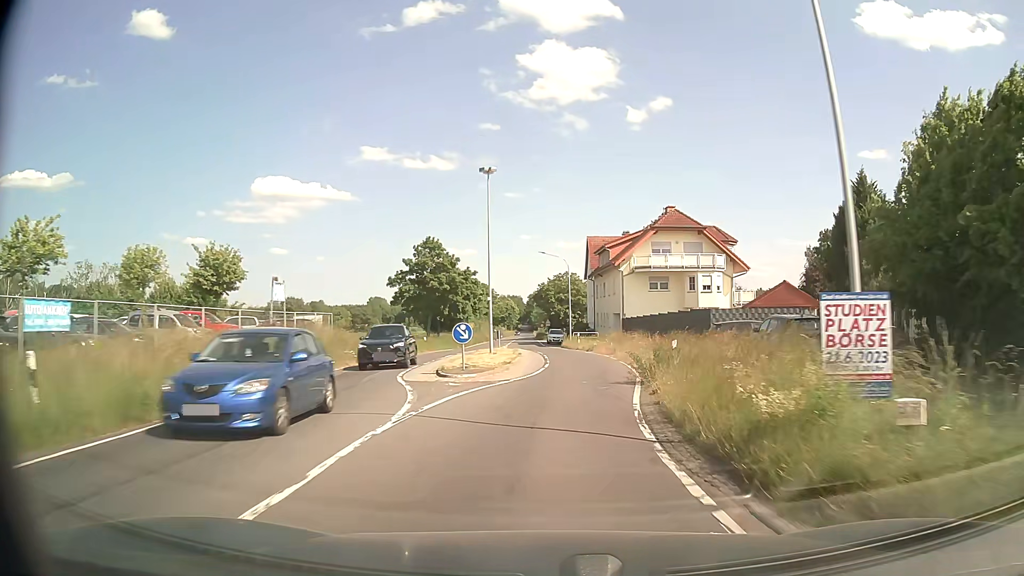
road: primary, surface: asphalt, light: Day
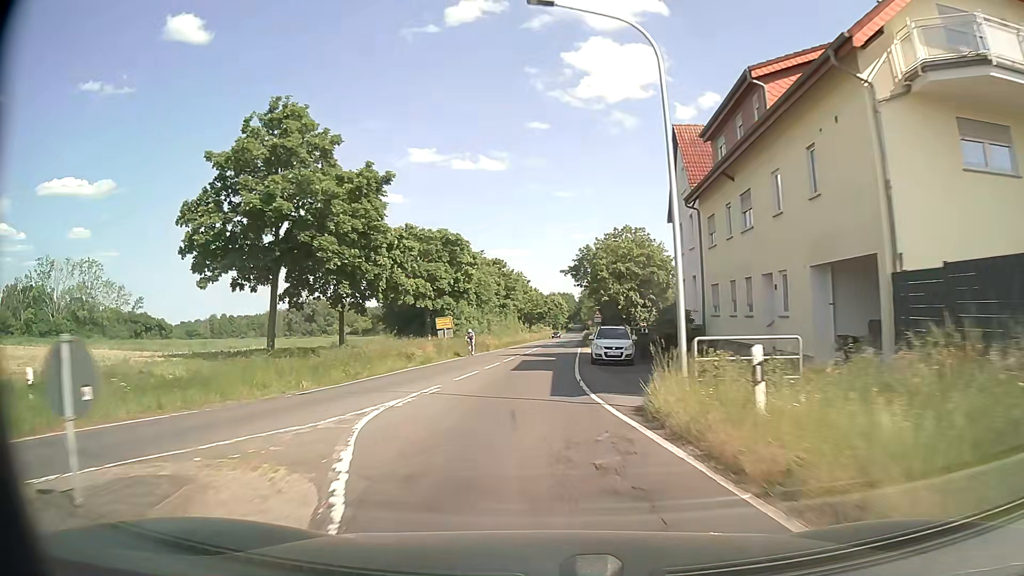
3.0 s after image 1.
(+1.0, +42.1) m; -4°
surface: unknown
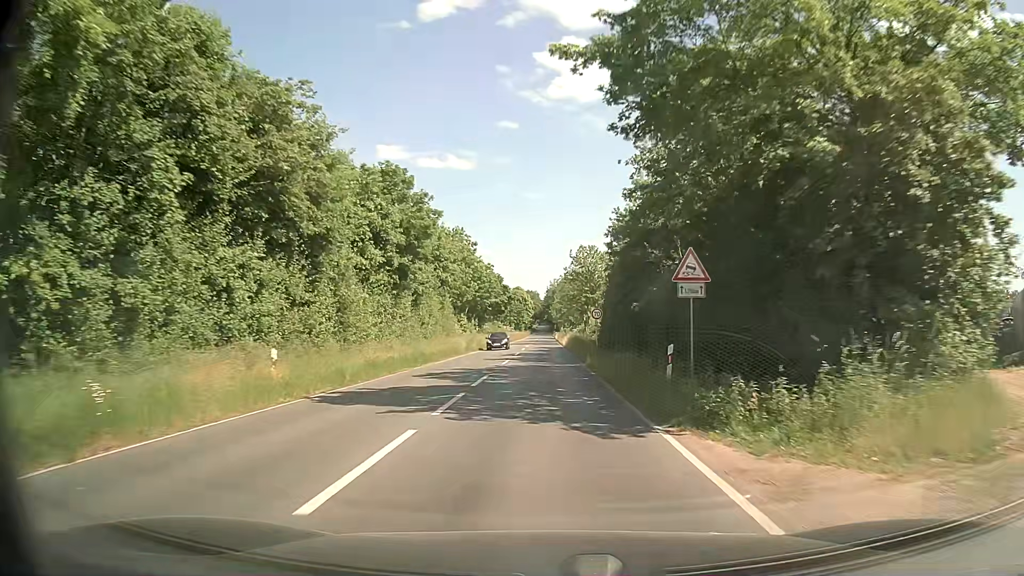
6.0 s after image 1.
(+0.2, +44.5) m; +3°
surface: asphalt
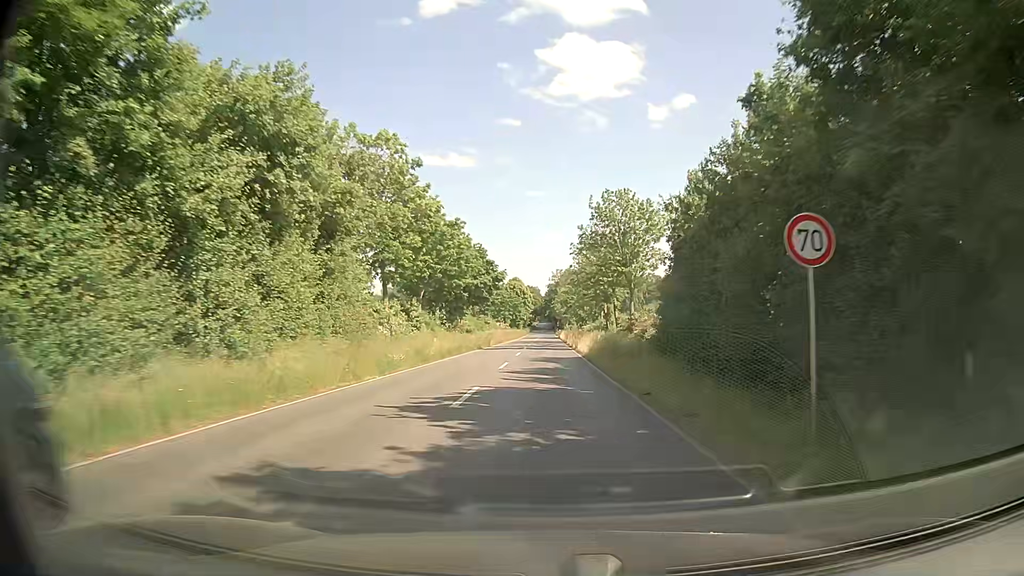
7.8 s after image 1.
(-0.1, +28.9) m; 0°
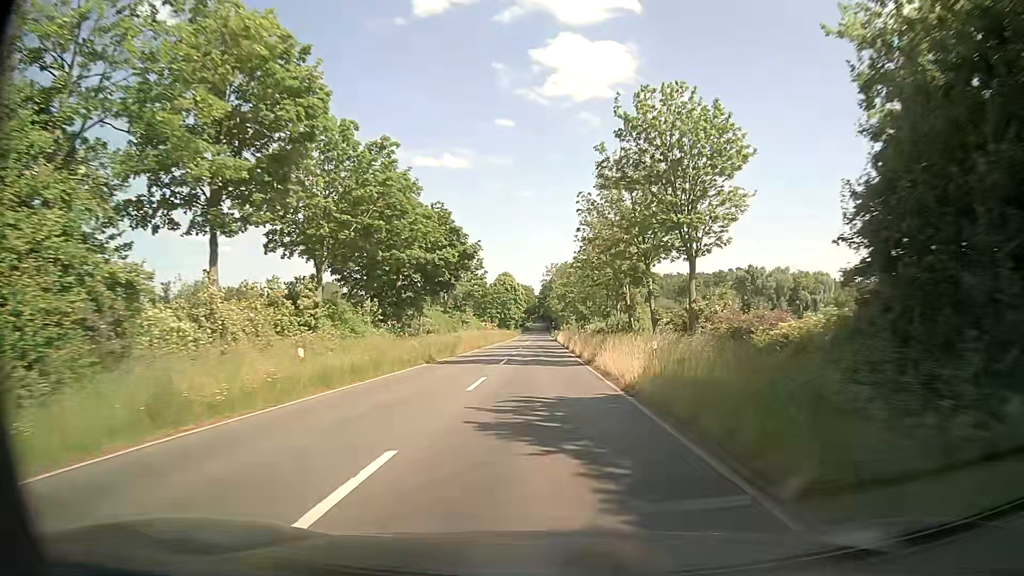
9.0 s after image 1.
(+0.1, +20.4) m; 0°
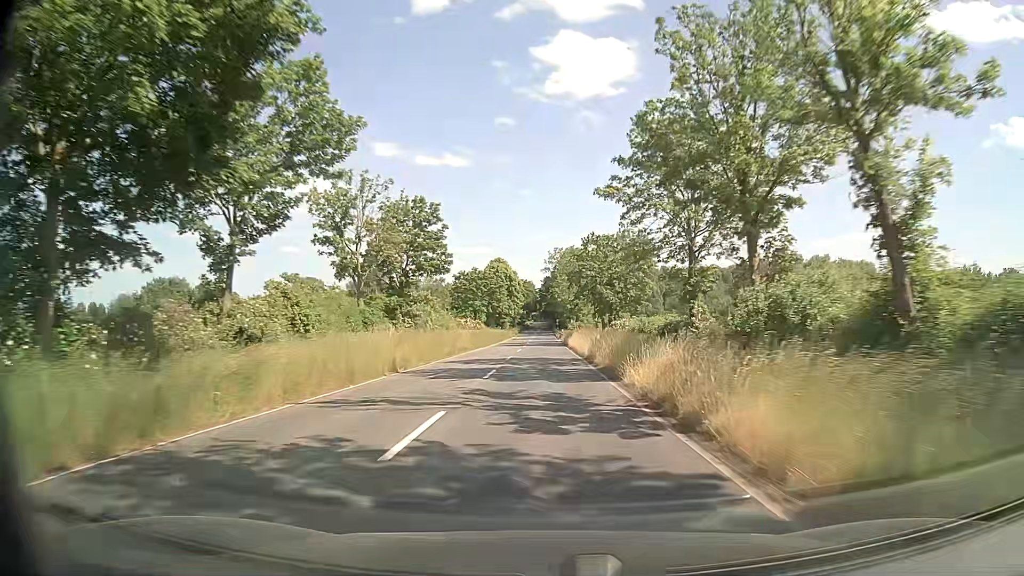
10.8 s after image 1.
(0.0, +32.2) m; 0°
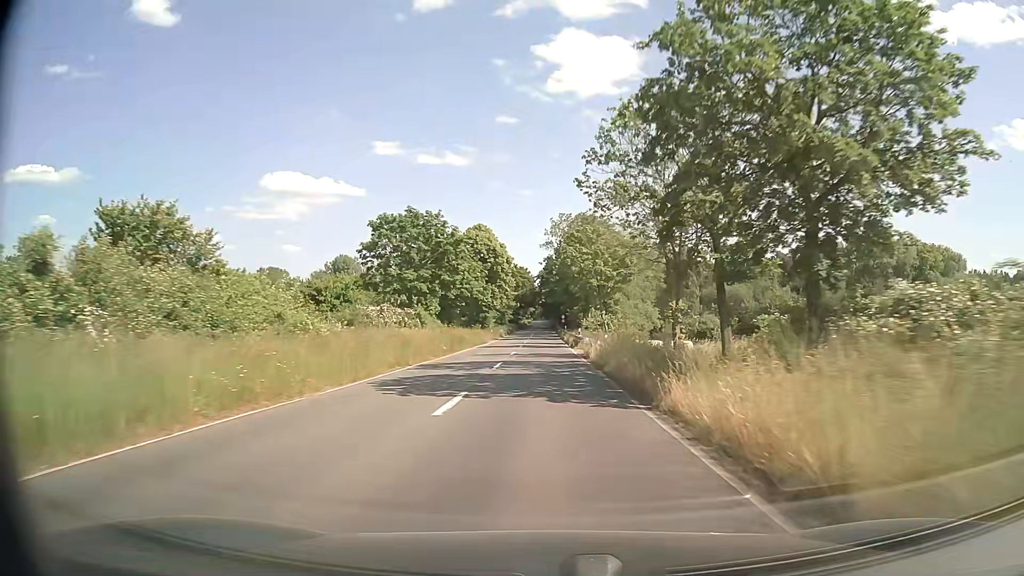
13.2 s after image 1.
(+0.1, +44.0) m; 0°
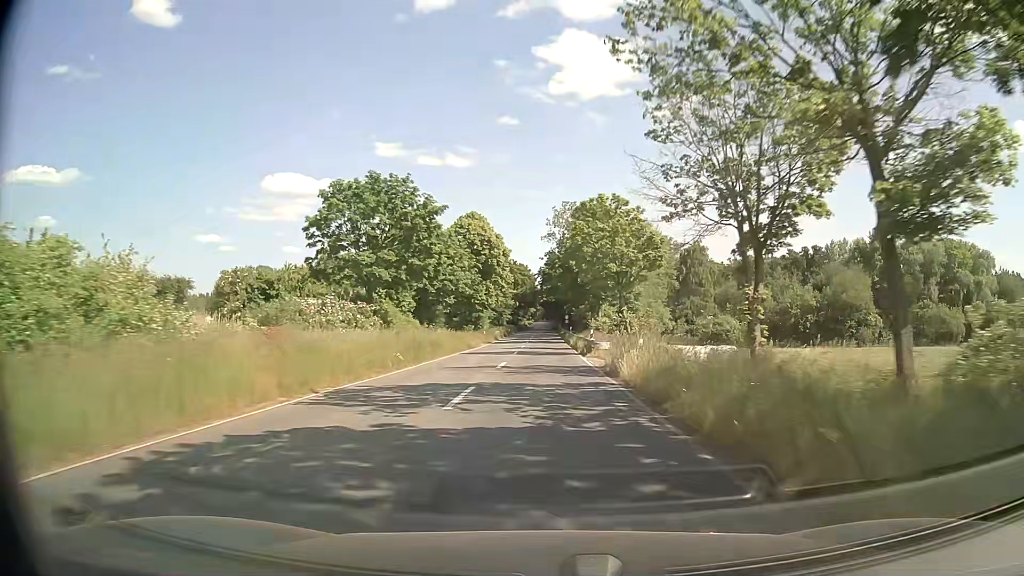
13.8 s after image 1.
(0.0, +11.1) m; 0°
(0, +10) (0, +20) (0, +30) (0, +40) (0, +50) (0, +60) (0, +70) (0, +80) (0, +90) (0, +100) m
